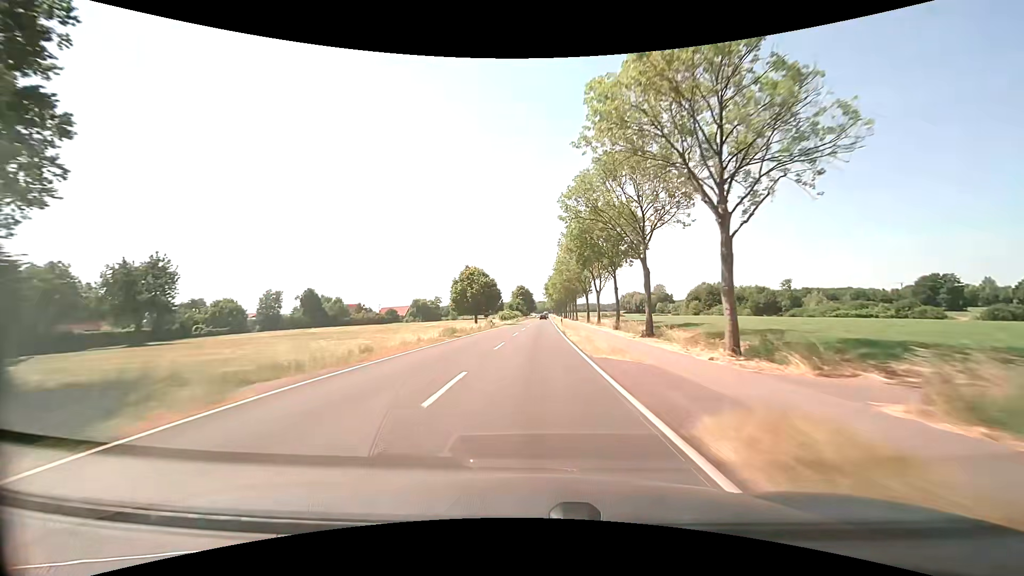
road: secondary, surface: asphalt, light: Day
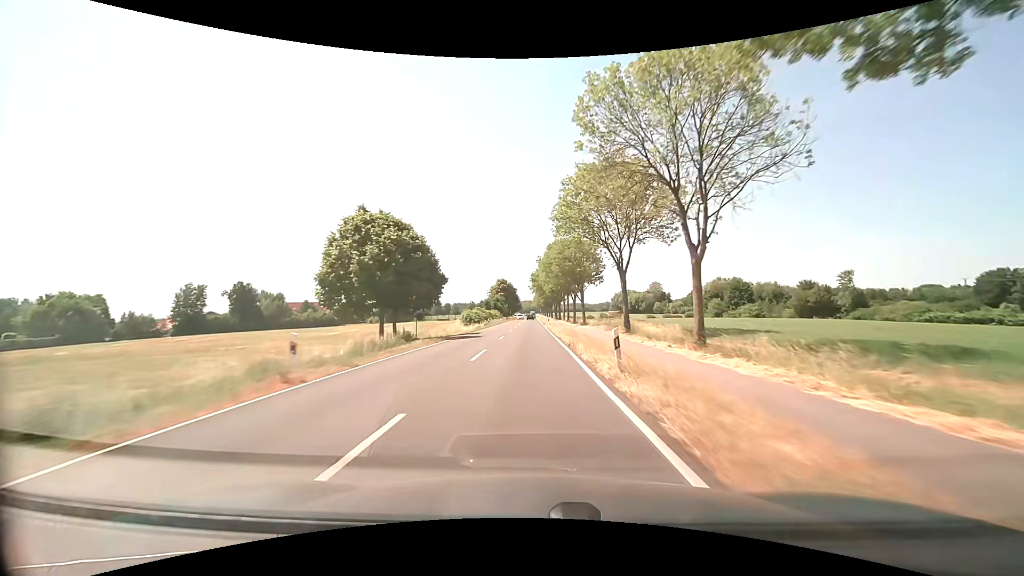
(+0.5, +40.6) m; +2°
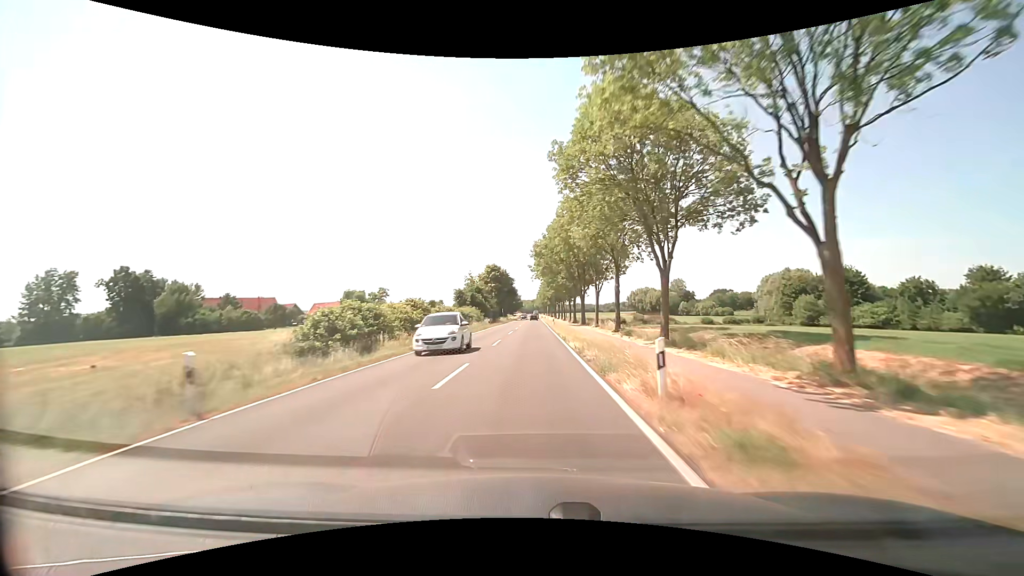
(-0.1, +53.3) m; 0°
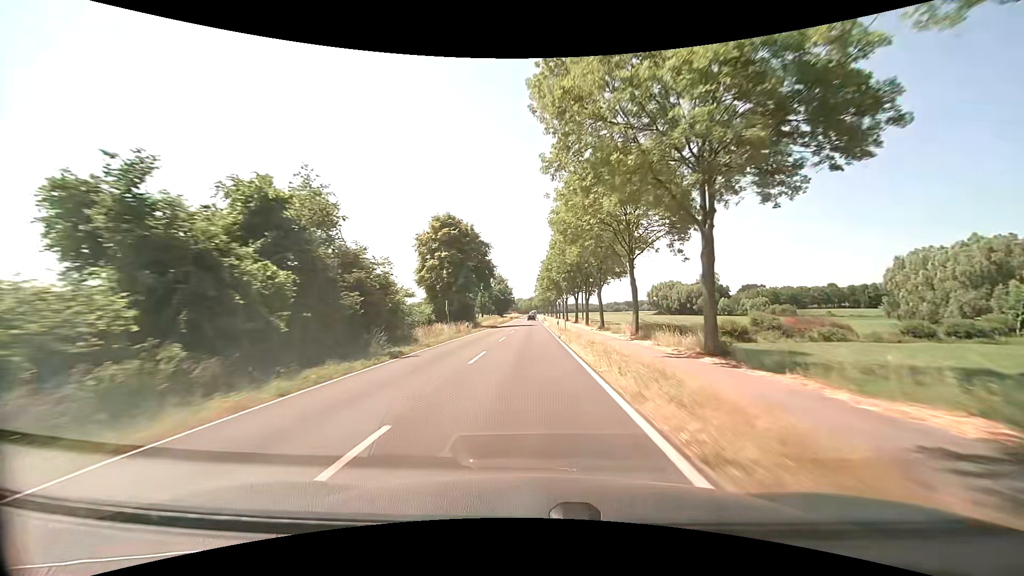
(-0.1, +67.2) m; 0°
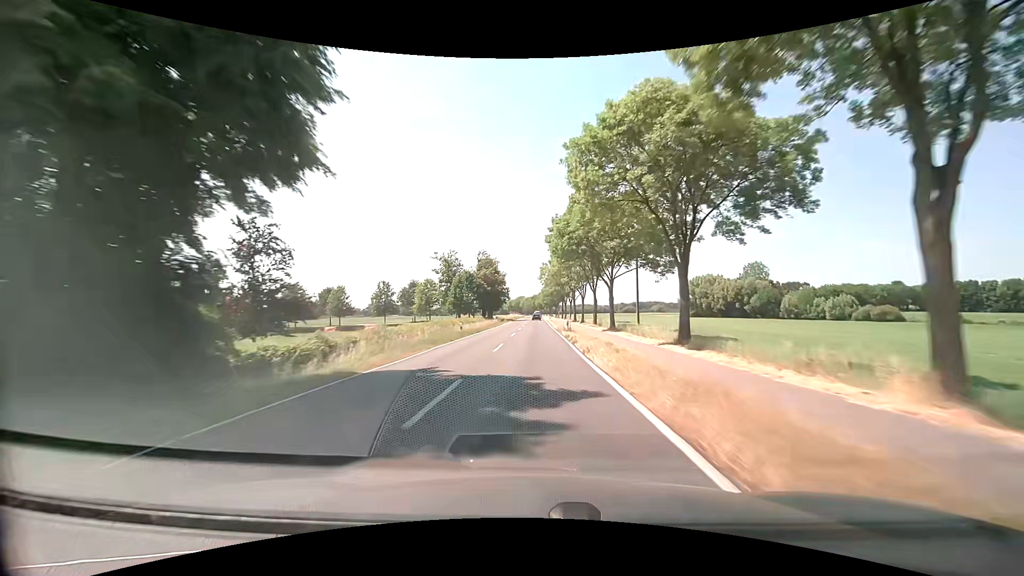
(-0.3, +55.6) m; -1°
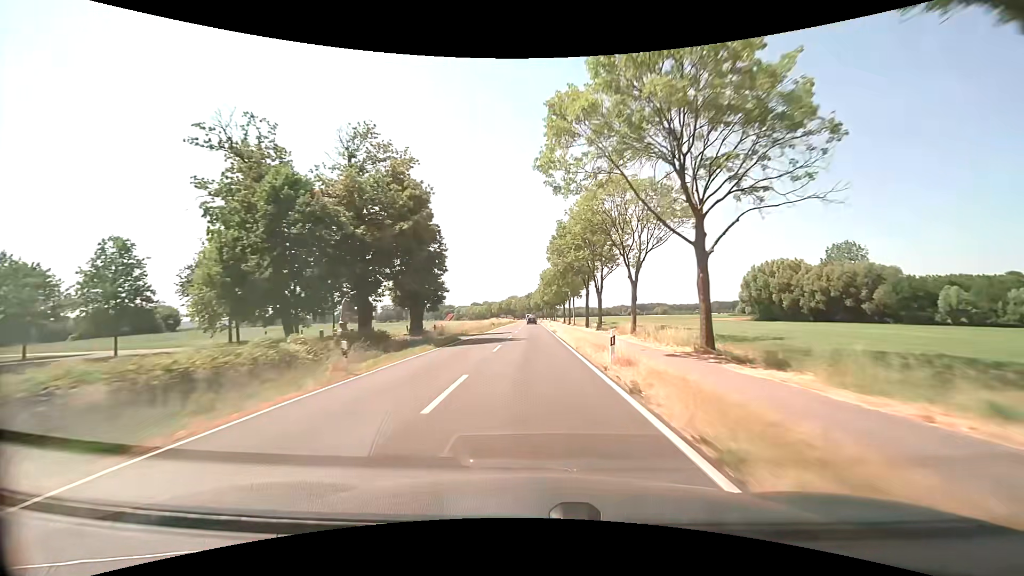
(+0.4, +71.1) m; +1°
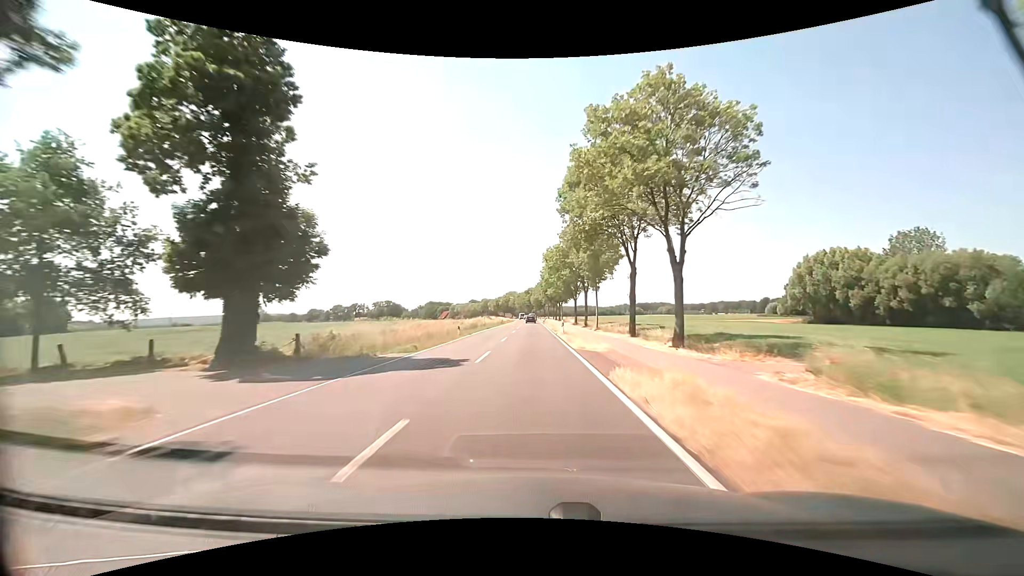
(0.0, +28.9) m; 0°
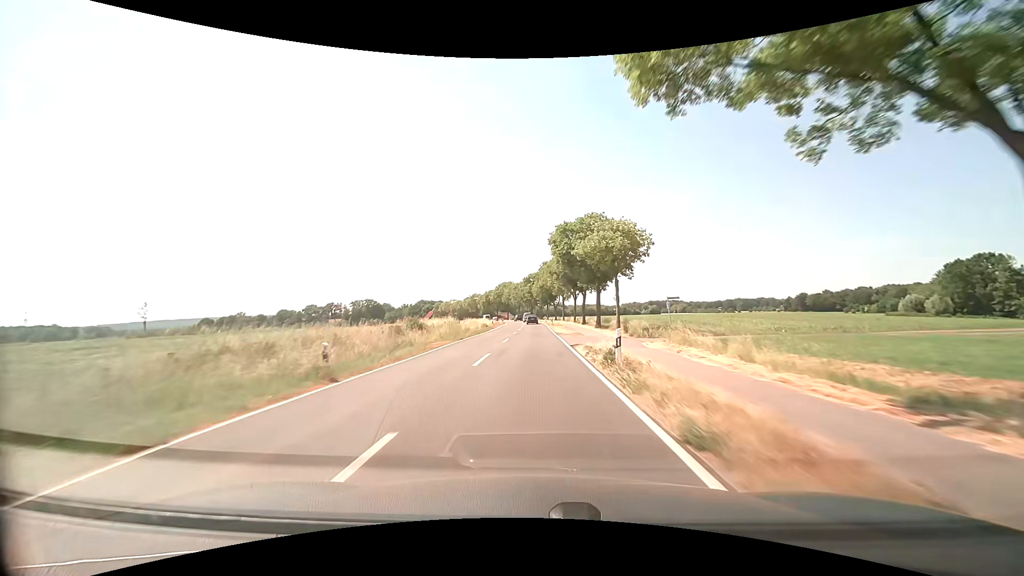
(-0.2, +72.5) m; 0°
(0, +10) (0, +20) (0, +30) (0, +40) (0, +50) (0, +60) (0, +70) (0, +80) (0, +90) (-1, +100) m
